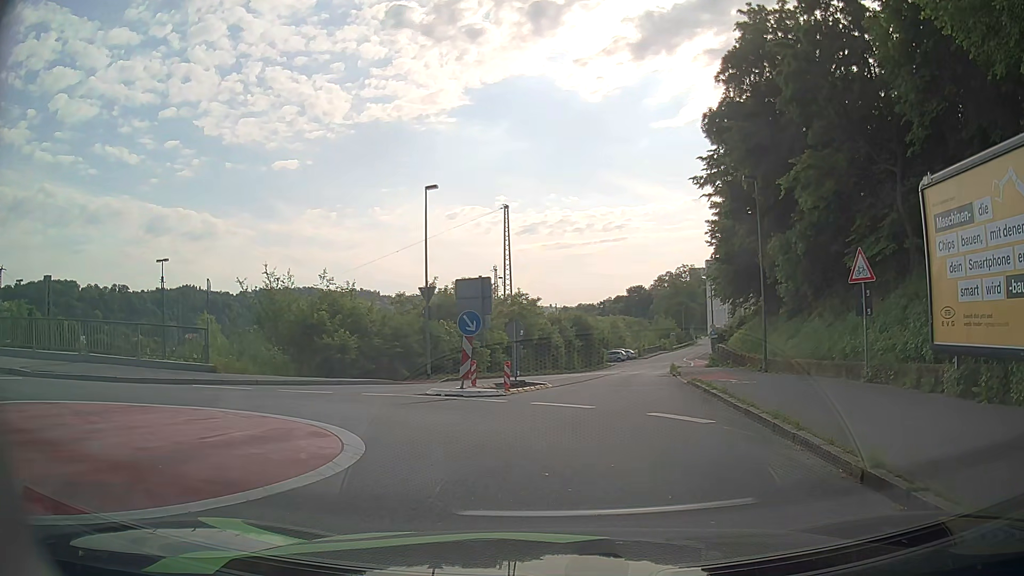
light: Day
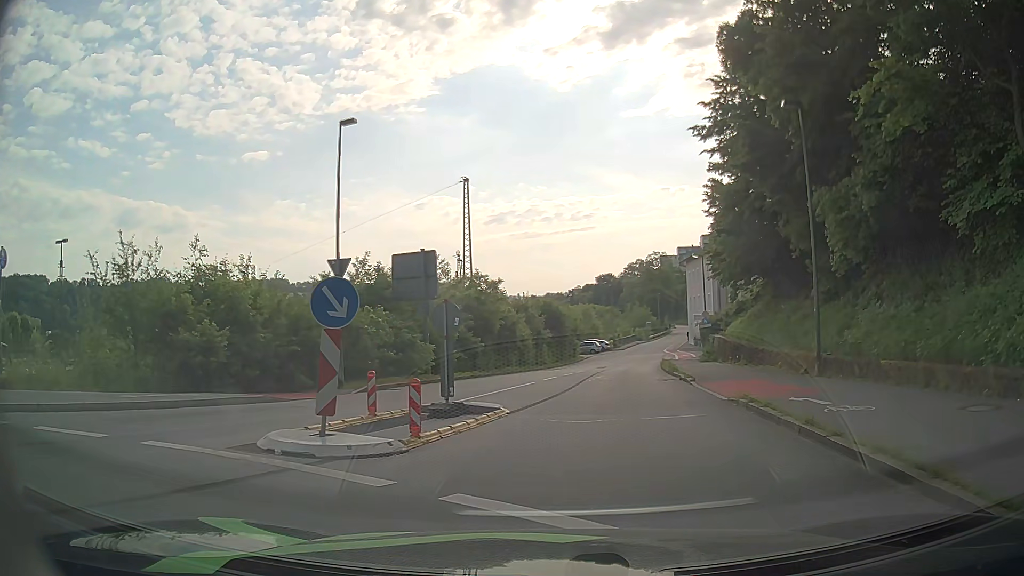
(+0.2, +8.5) m; +2°
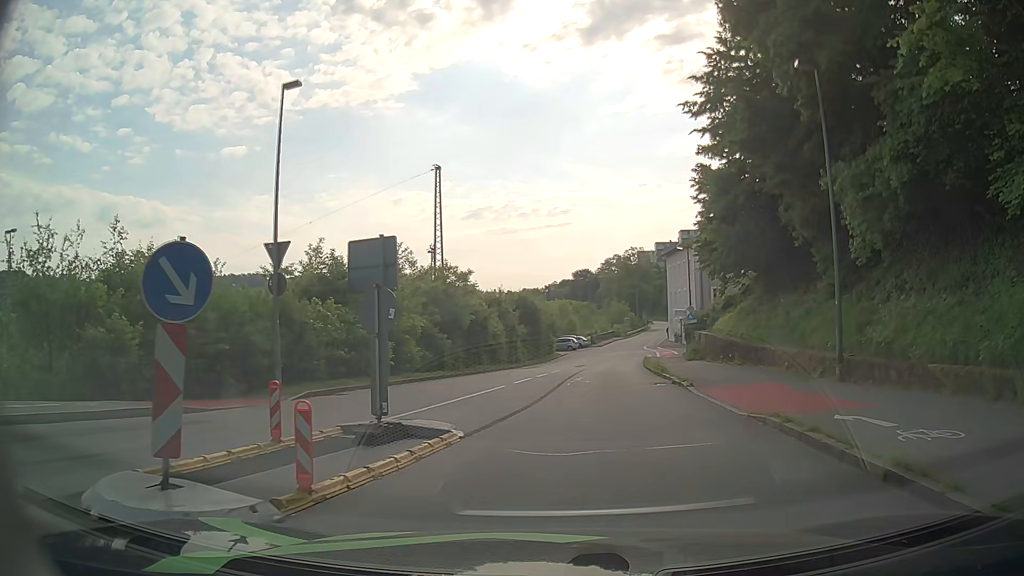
(+0.1, +3.1) m; +3°
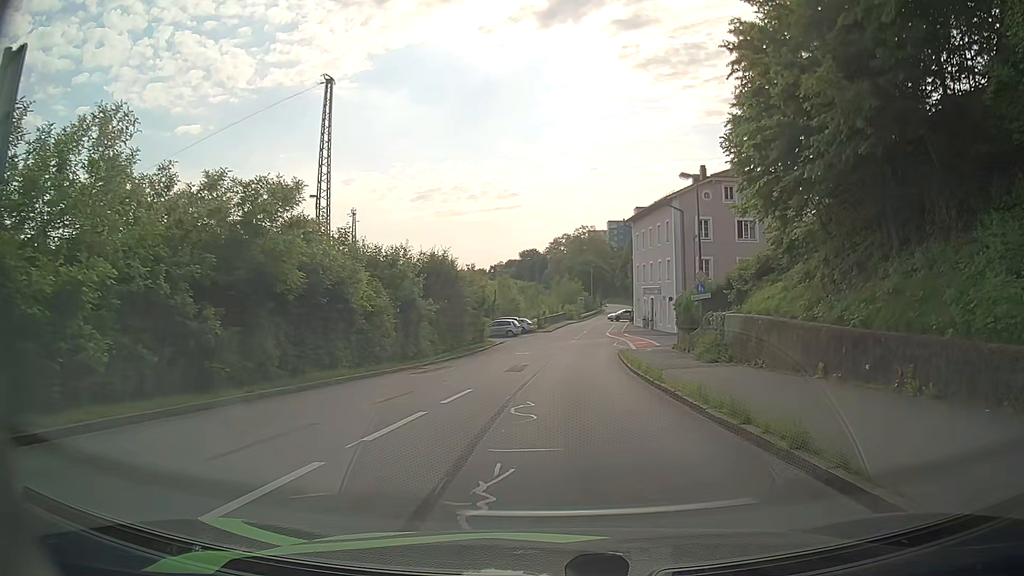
(+1.0, +18.0) m; +5°
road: residential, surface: asphalt
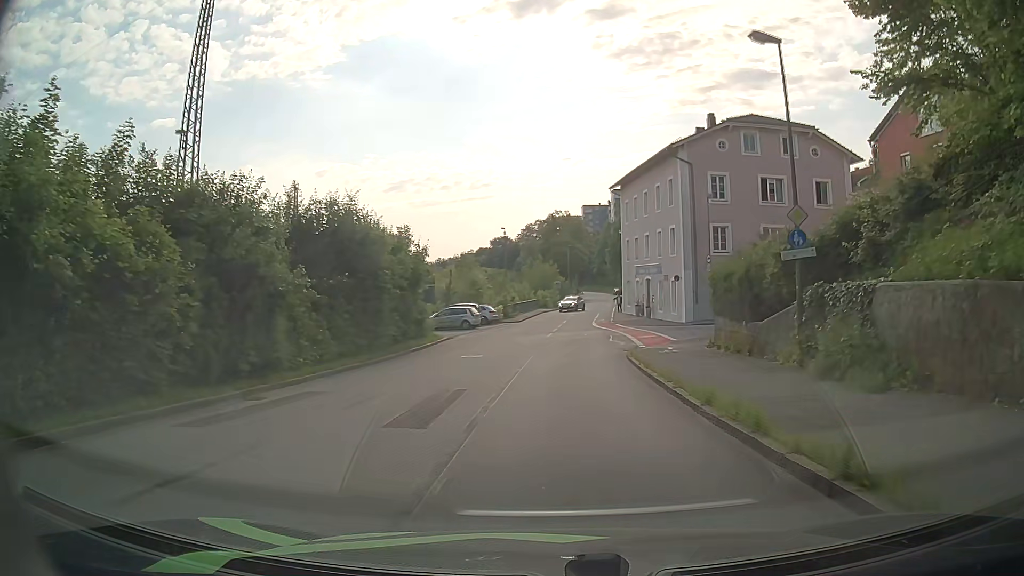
(+0.2, +13.9) m; +2°
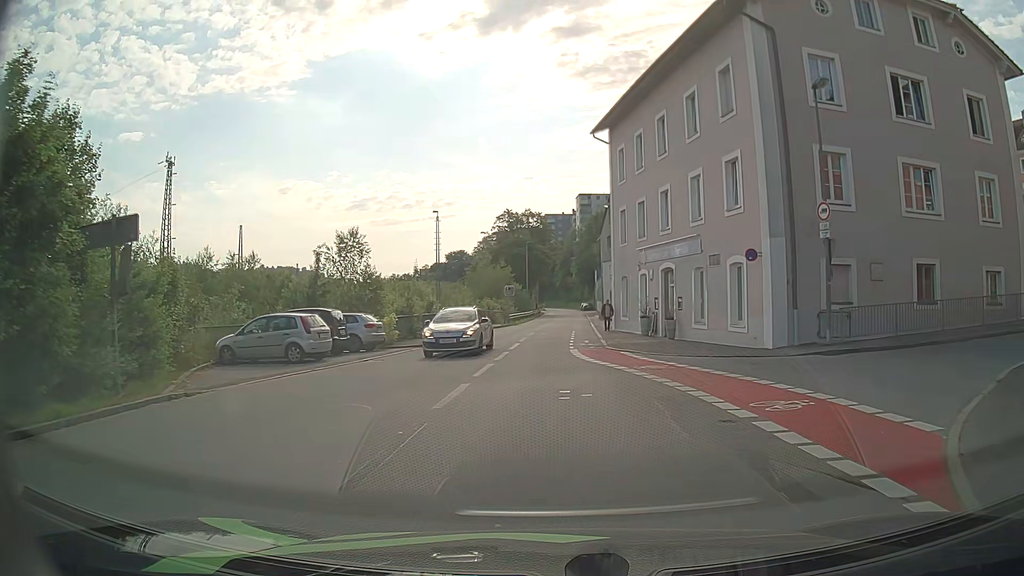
(+0.9, +23.9) m; +4°
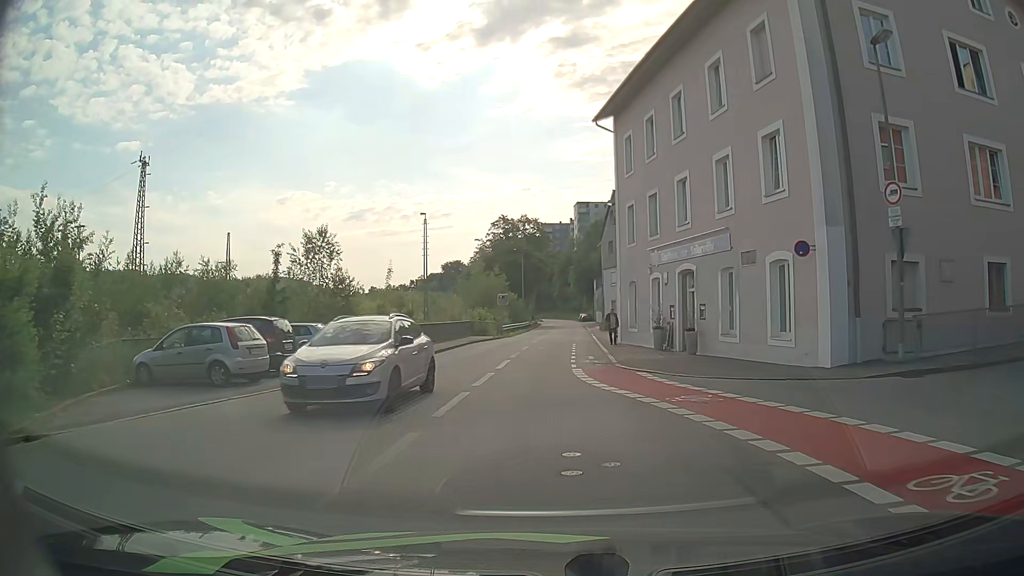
(0.0, +4.7) m; 0°
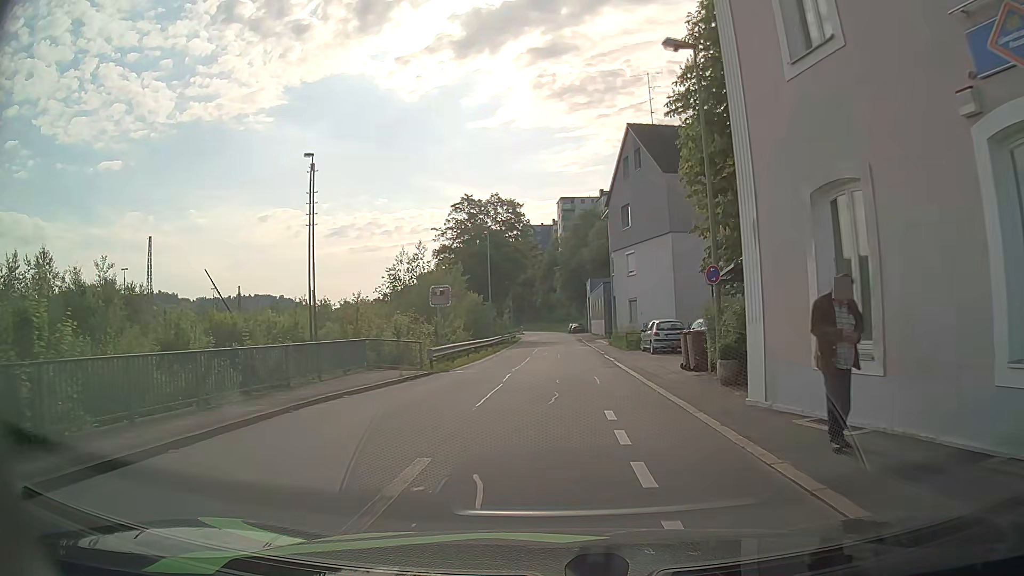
(+0.1, +23.9) m; +1°
(0, +10) (0, +20) (+1, +30) (+1, +40) (+1, +50) (+1, +60) (+2, +70) (+2, +80) (+2, +90) (+1, +100) m
